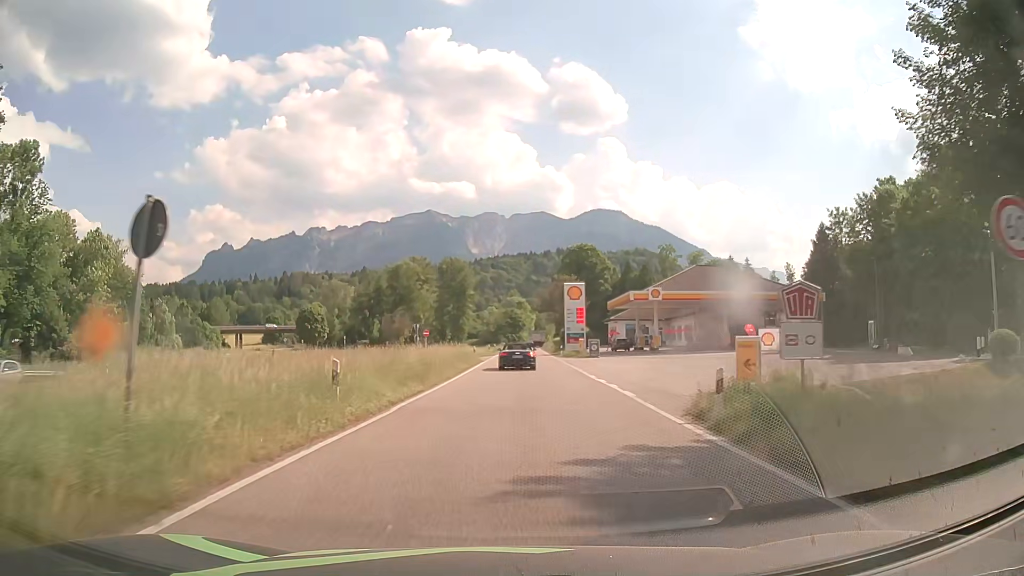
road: primary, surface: asphalt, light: Day
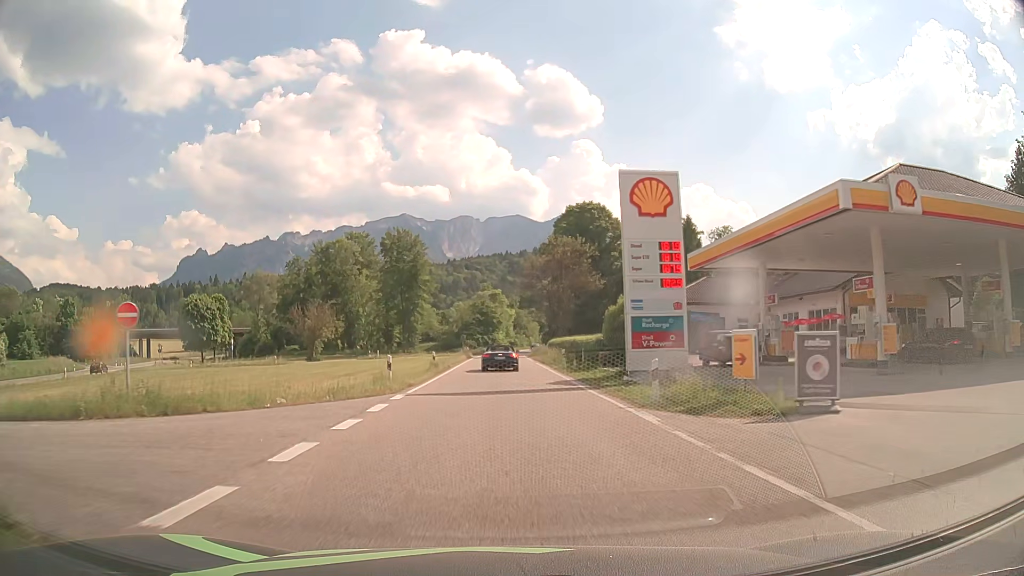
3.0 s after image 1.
(+0.9, +45.6) m; +2°
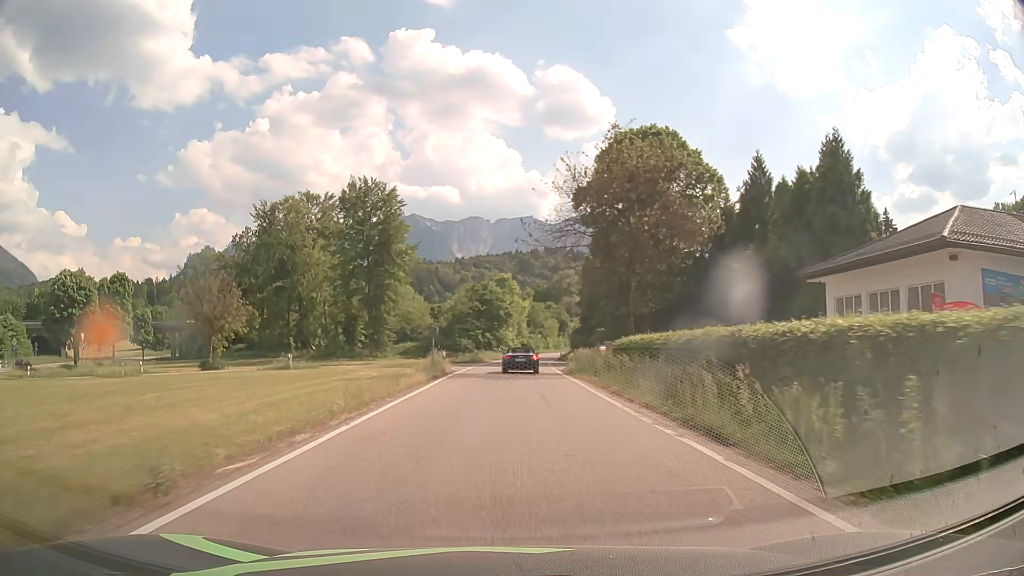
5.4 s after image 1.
(-0.3, +36.4) m; -1°
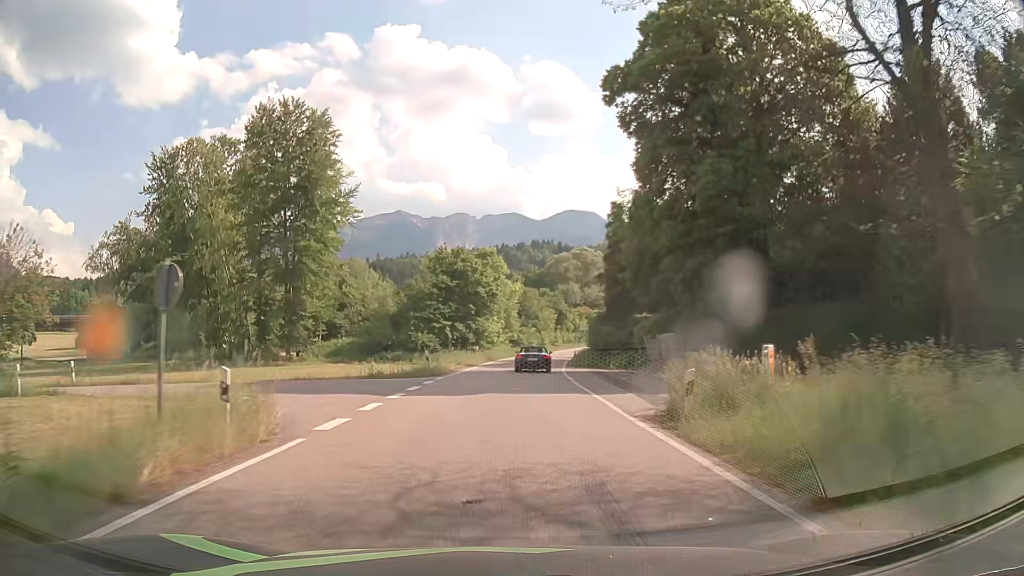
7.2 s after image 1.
(+0.4, +27.3) m; +1°
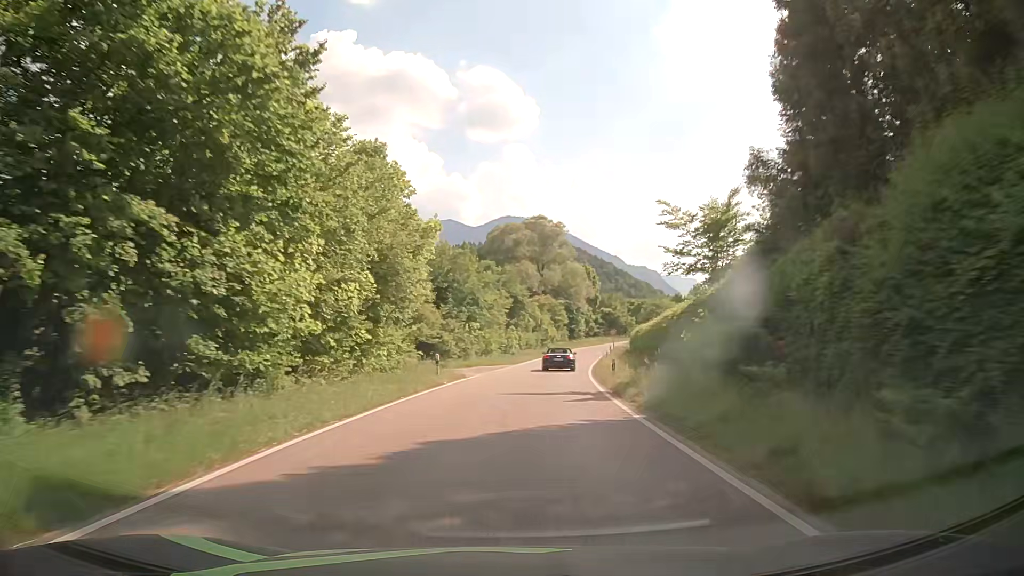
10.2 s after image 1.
(+1.6, +45.7) m; +5°
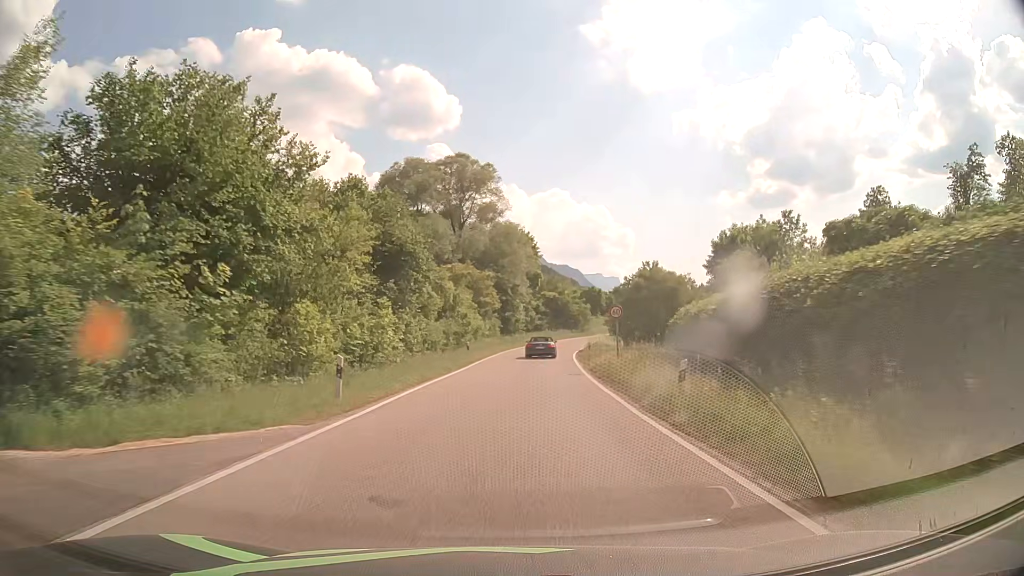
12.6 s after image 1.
(+2.0, +36.4) m; +6°
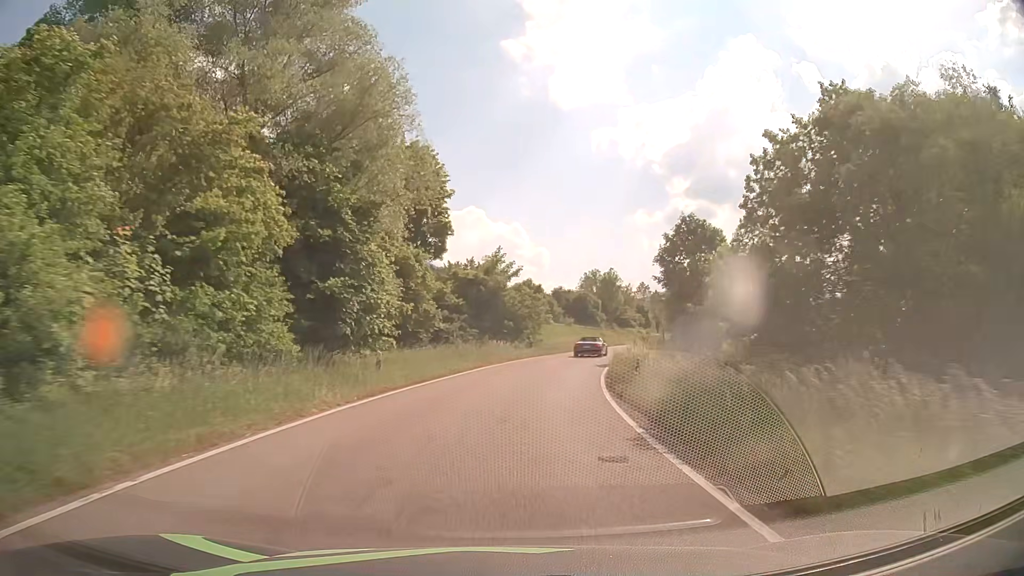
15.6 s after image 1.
(+2.6, +45.3) m; +7°
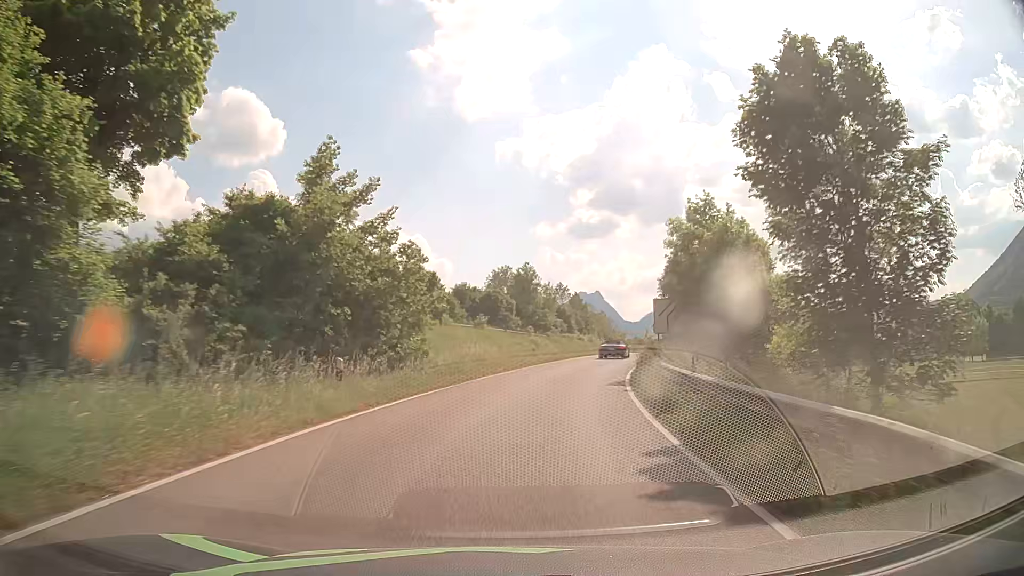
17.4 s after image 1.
(+1.8, +26.9) m; +8°
(0, +10) (+1, +20) (+3, +30) (+5, +39) (+8, +49) (+11, +59) (+14, +68) (+17, +78) (+19, +88) (+22, +97) m
